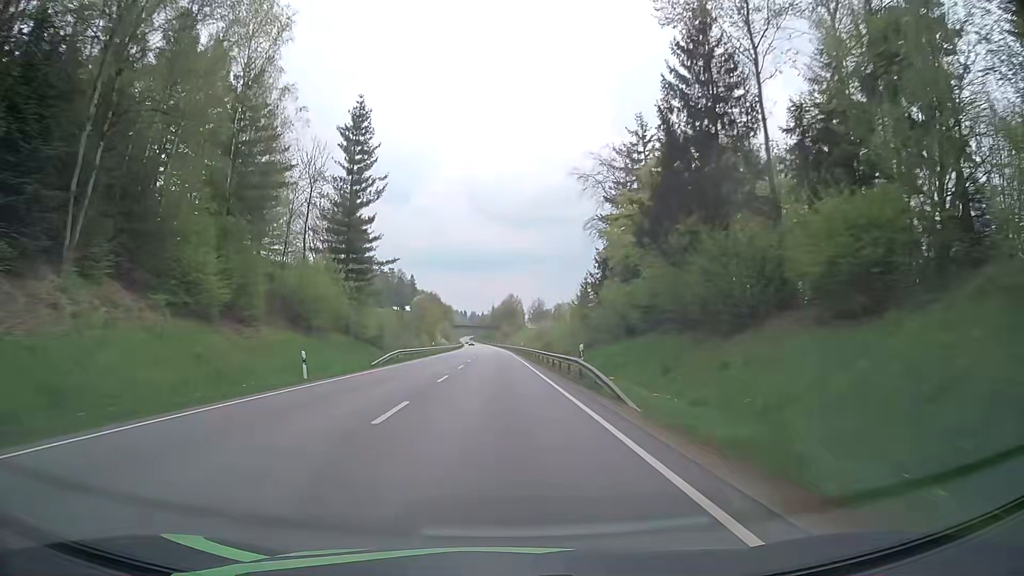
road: primary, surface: asphalt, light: Day
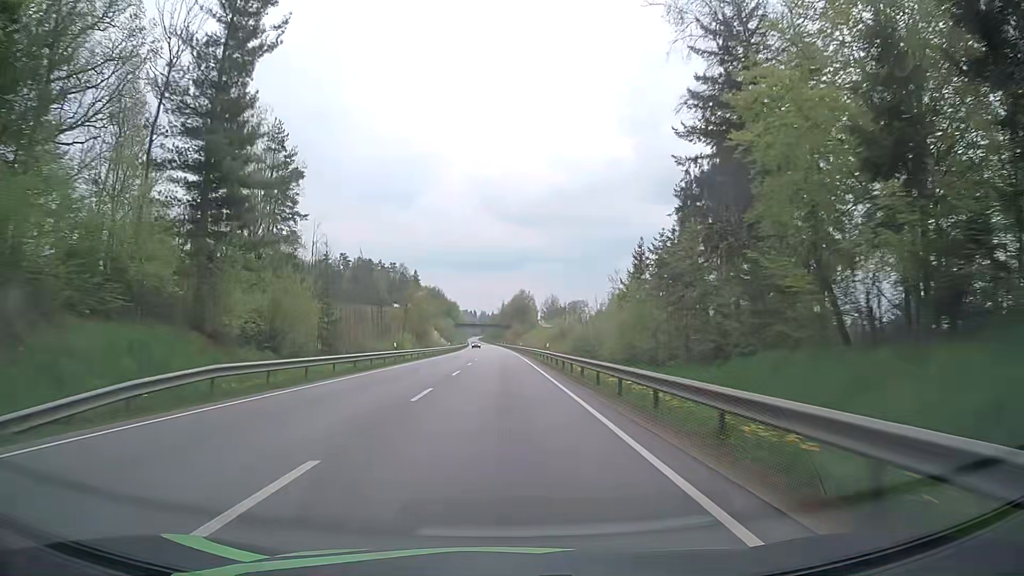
(0.0, +31.6) m; -1°
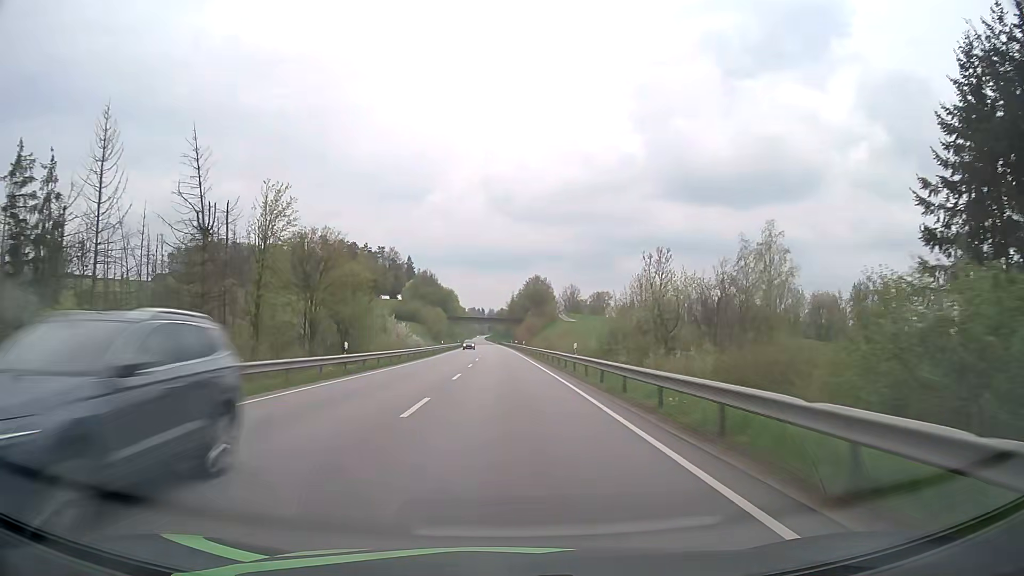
(-0.4, +63.3) m; -1°
(0, +10) (0, +20) (0, +30) (0, +40) (0, +50) (-1, +60) (-1, +70) (-1, +80) (-1, +90) (-2, +100) m
